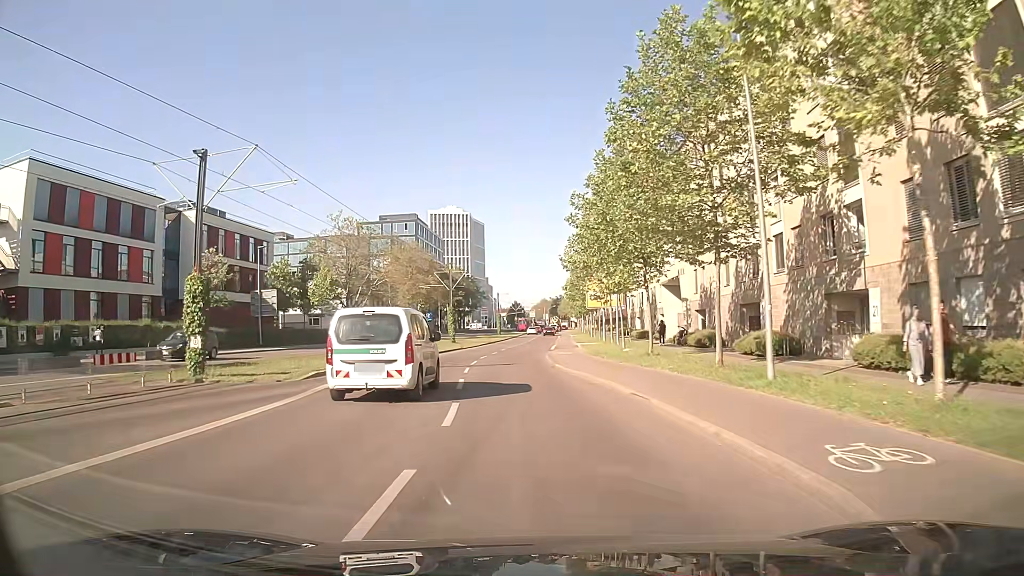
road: secondary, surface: asphalt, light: Day
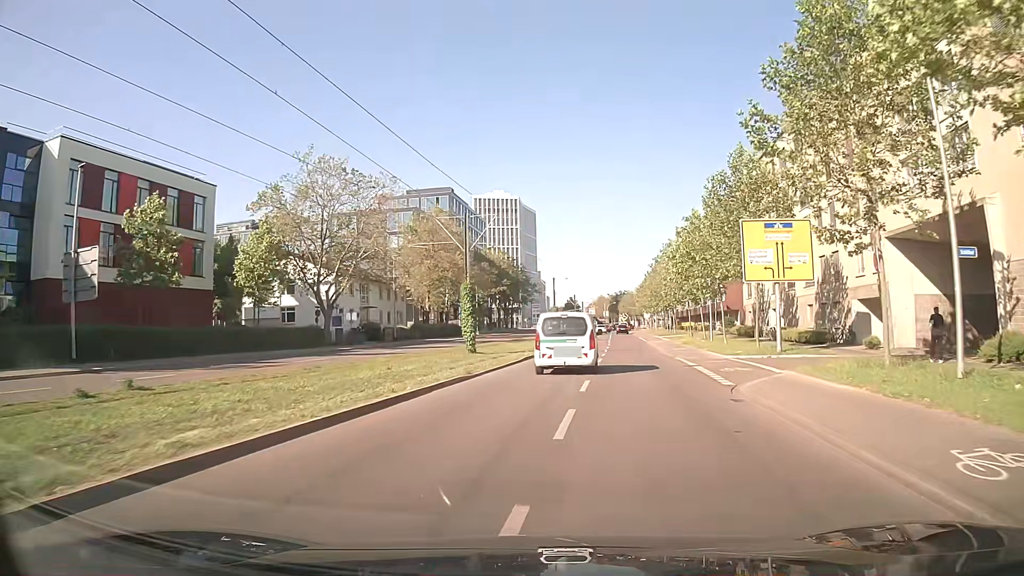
(-1.9, +31.8) m; -4°
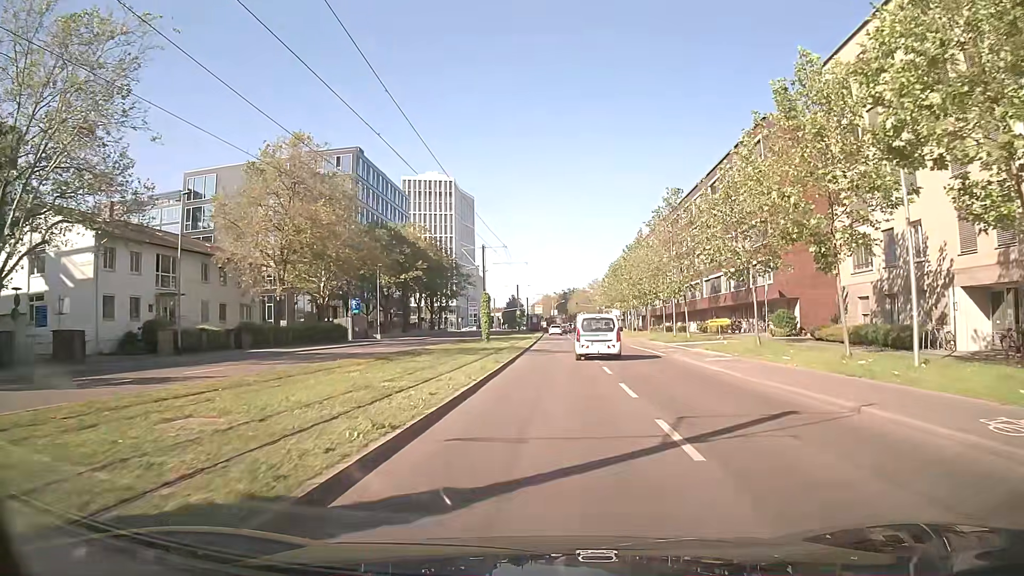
(+1.6, +32.8) m; +5°
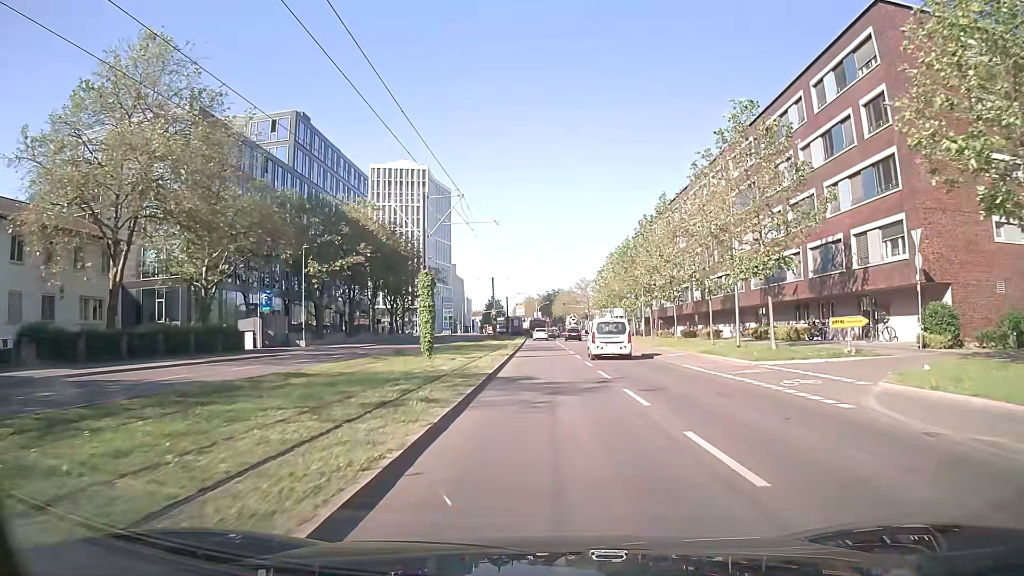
(+0.2, +20.2) m; +1°
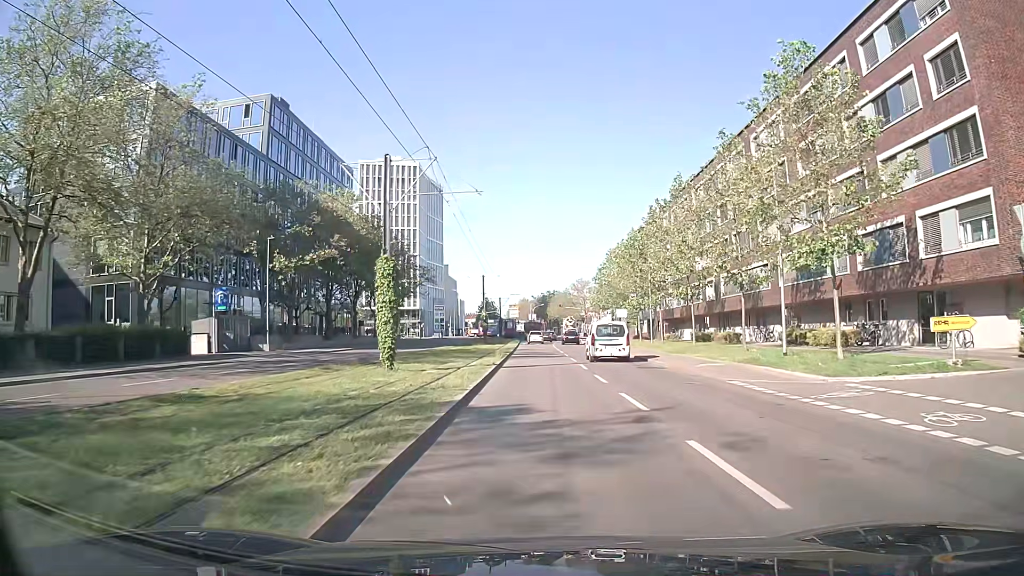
(0.0, +6.8) m; 0°
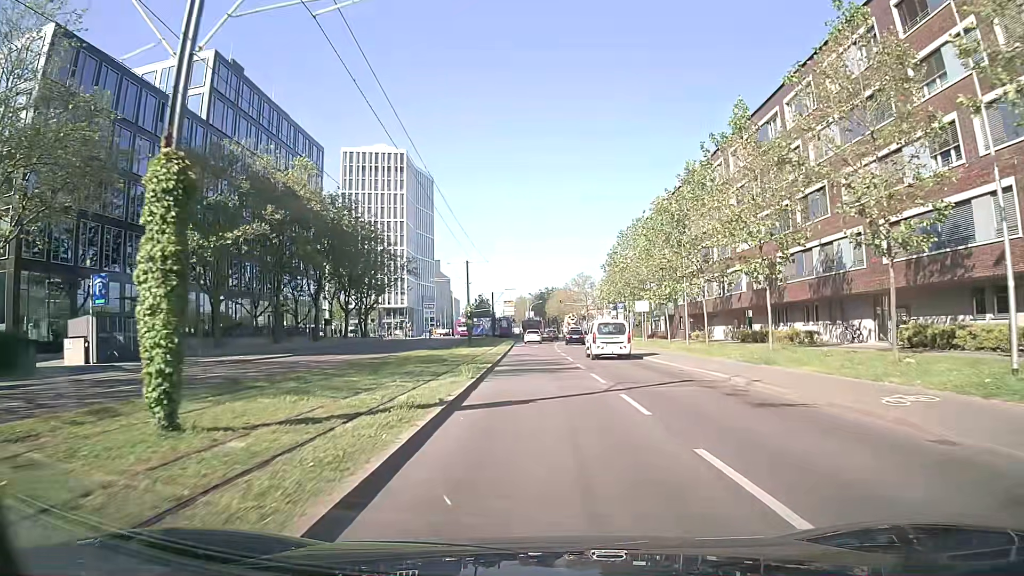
(0.0, +13.8) m; +1°
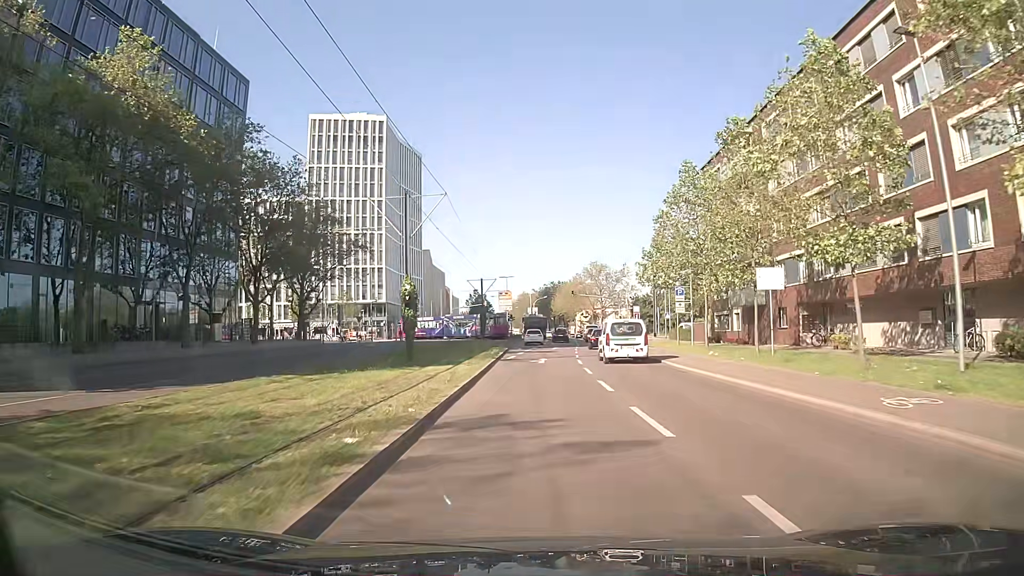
(-0.2, +27.9) m; -1°
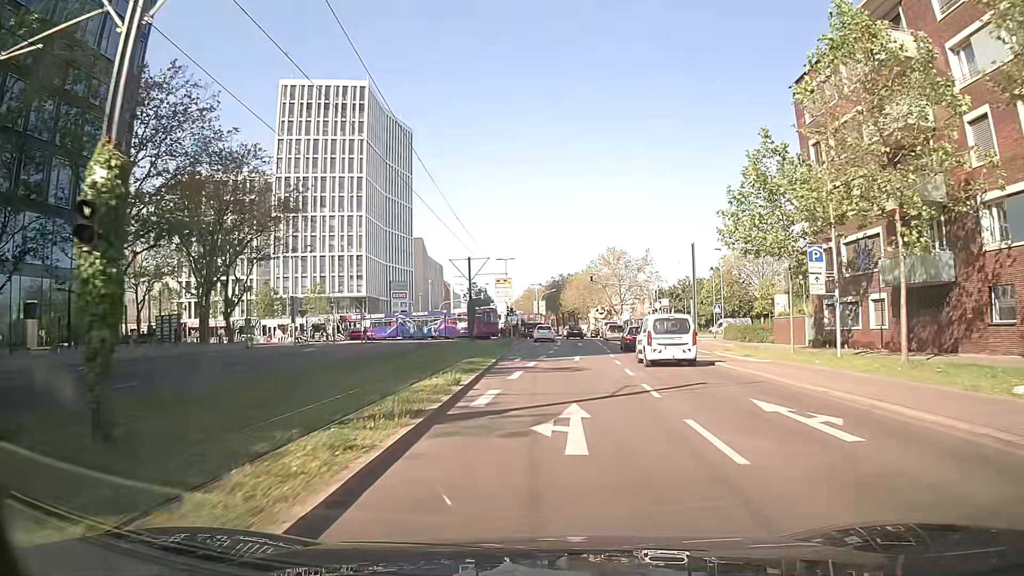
(-0.1, +21.1) m; 0°
(0, +10) (0, +20) (0, +30) (0, +40) (0, +50) (0, +60) (0, +70) (-3, +79) (-9, +88) (-17, +93) m
